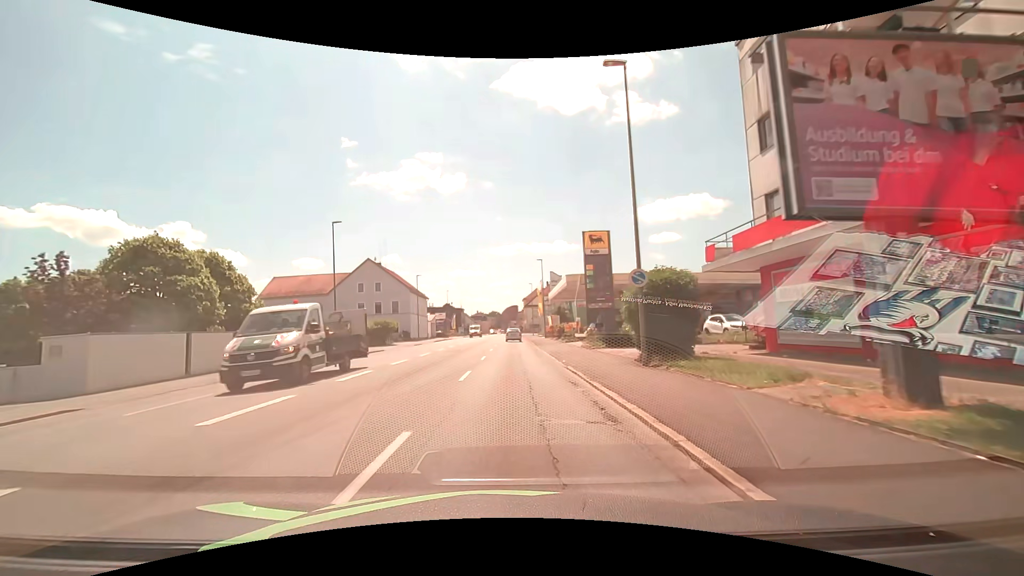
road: tertiary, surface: asphalt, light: Day
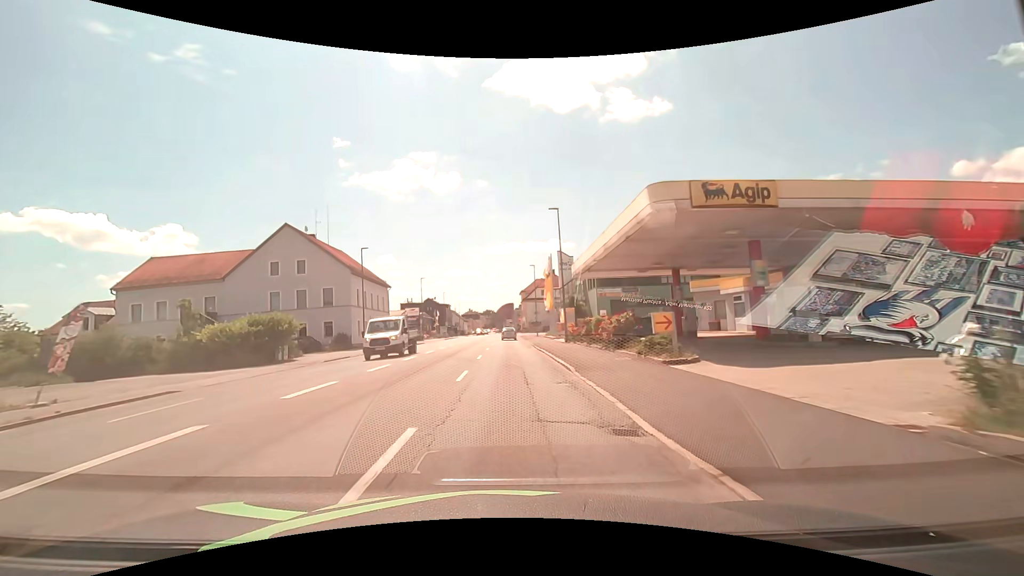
(+0.2, +27.3) m; +1°
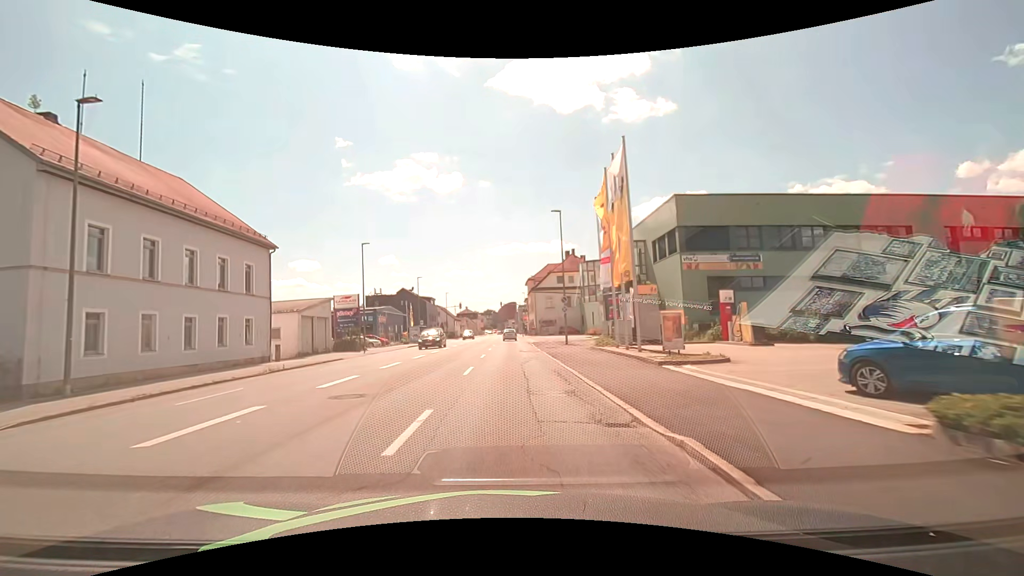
(-0.1, +34.3) m; 0°
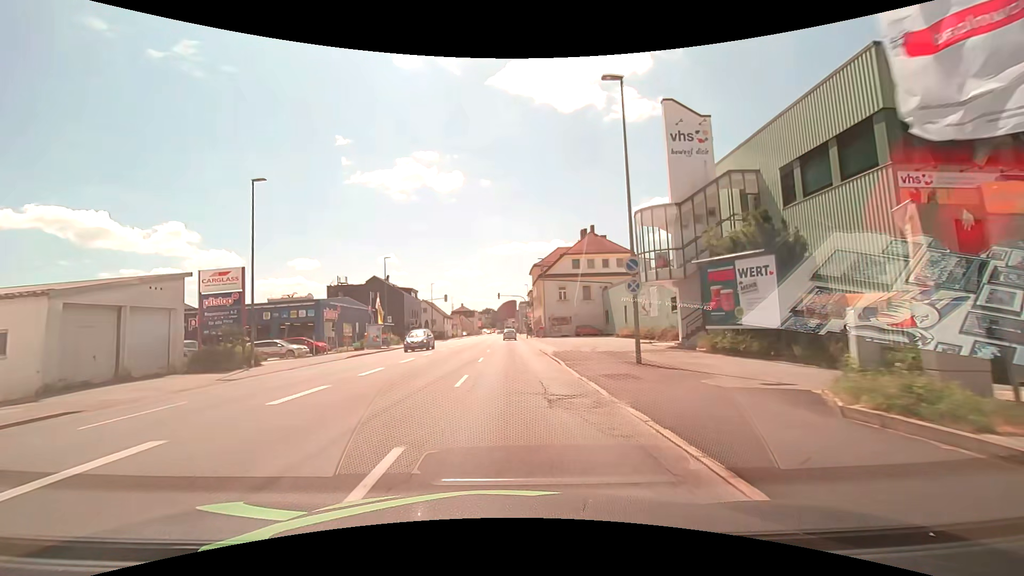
(-0.1, +20.9) m; 0°
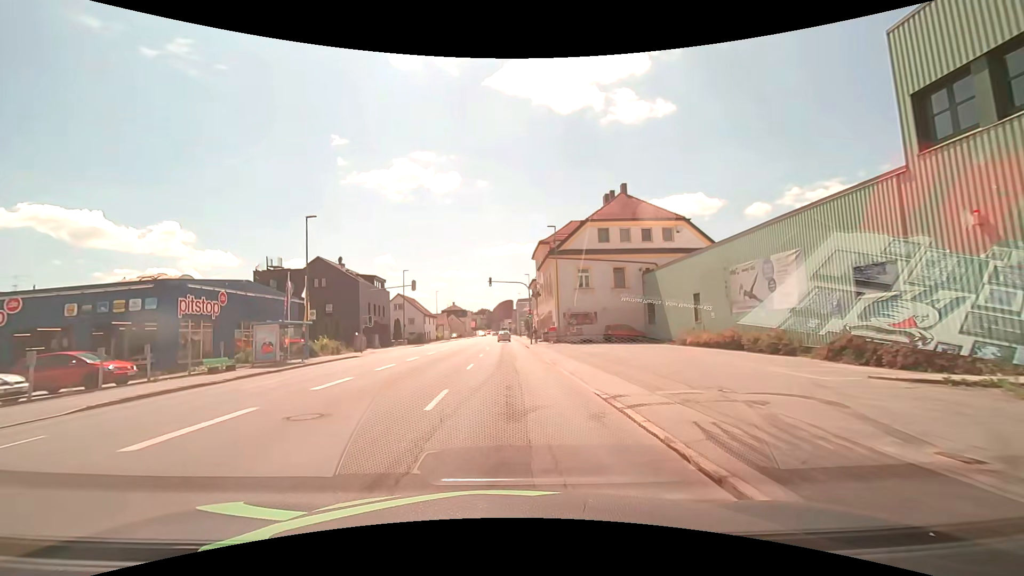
(+0.1, +21.3) m; 0°
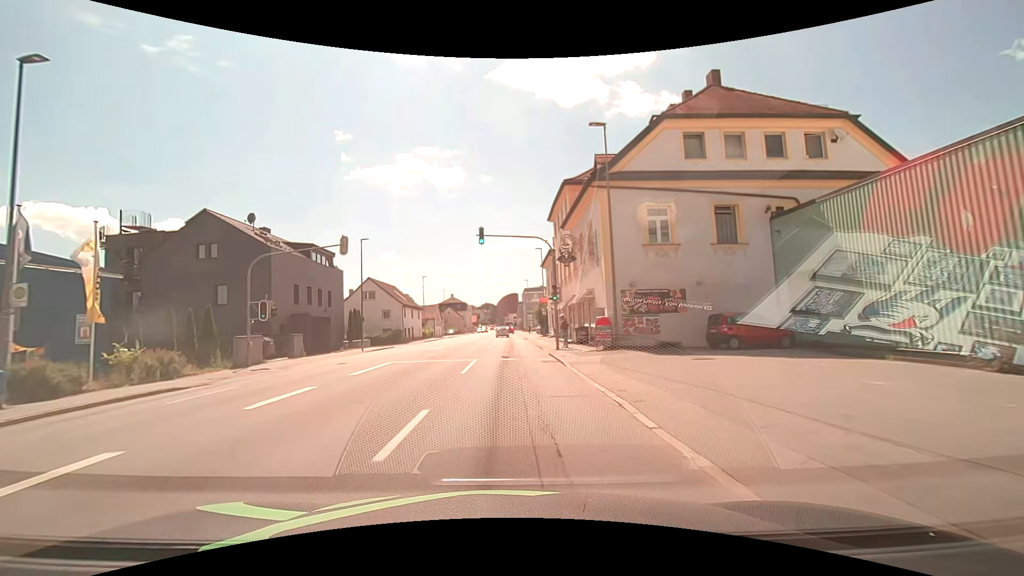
(+0.1, +21.4) m; 0°
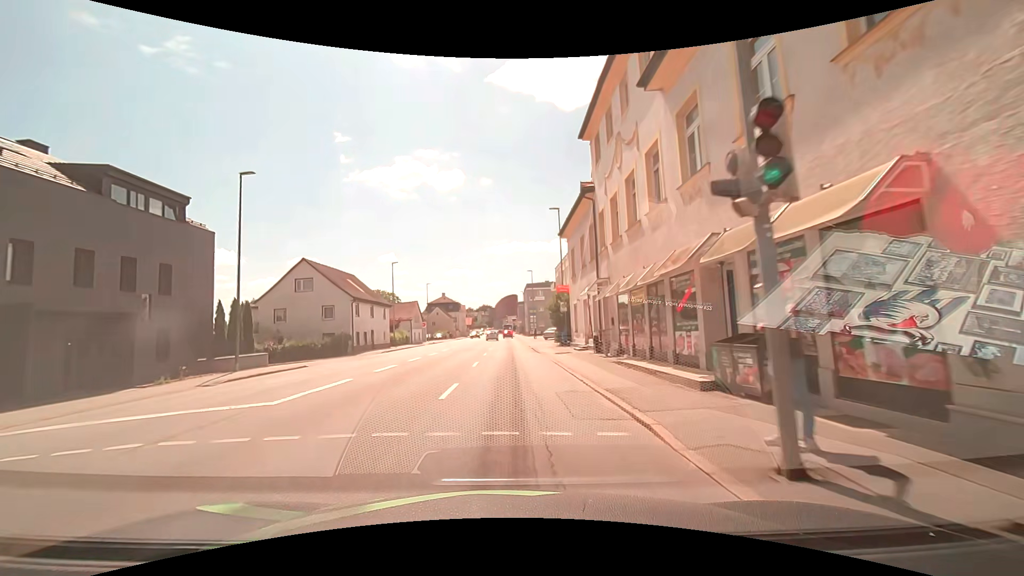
(-0.1, +21.1) m; 0°
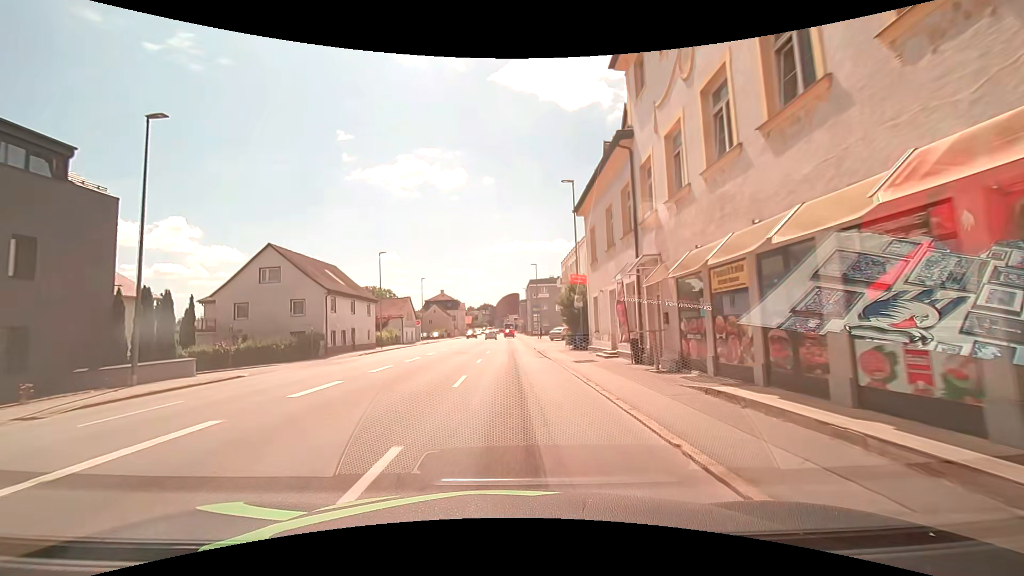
(0.0, +7.0) m; 0°
(0, +10) (0, +20) (0, +30) (0, +40) (0, +50) (0, +60) (0, +70) (0, +80) (0, +90) (0, +100) m
